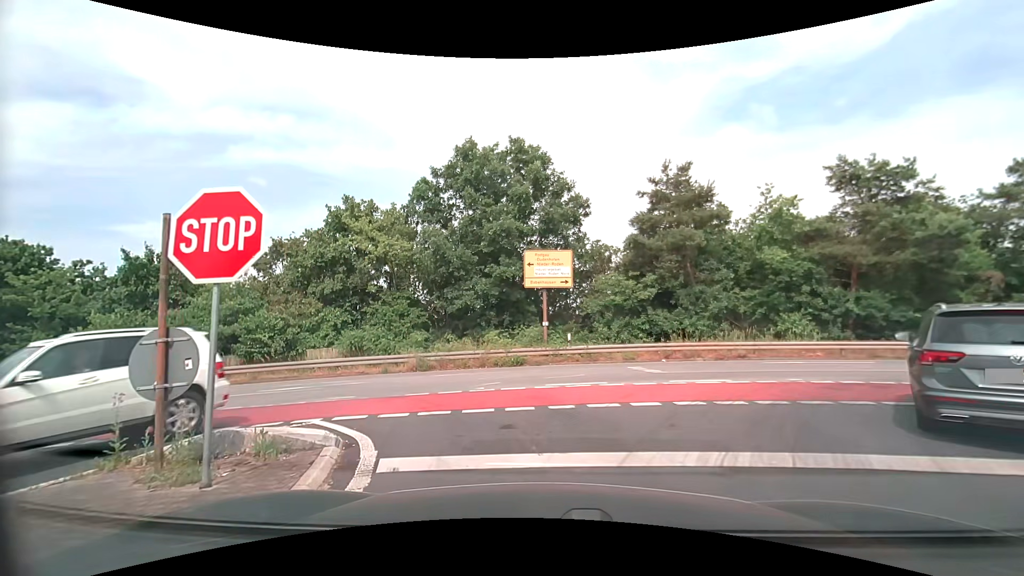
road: trunk_link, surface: asphalt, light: Day
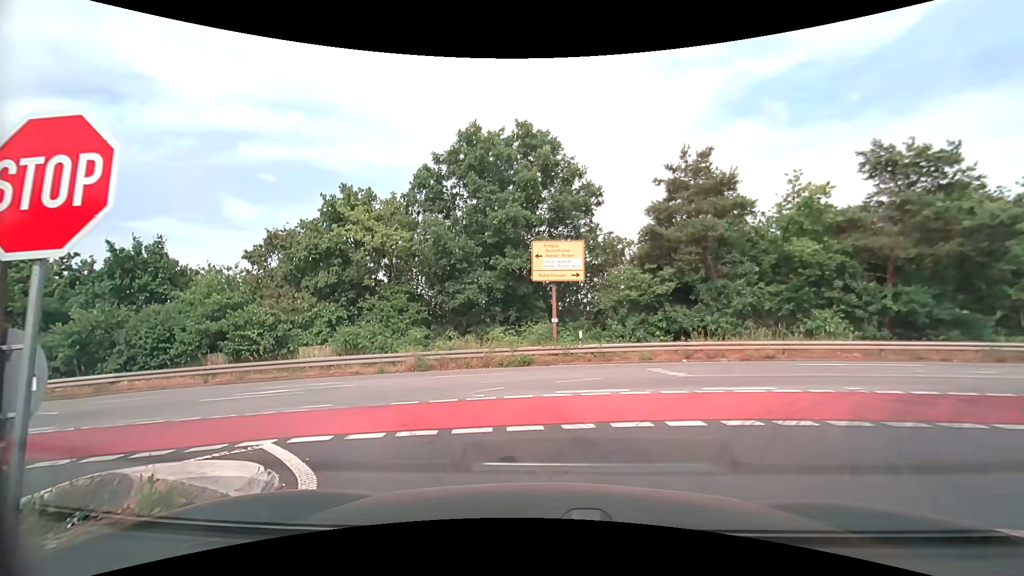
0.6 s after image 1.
(0.0, +1.7) m; -1°
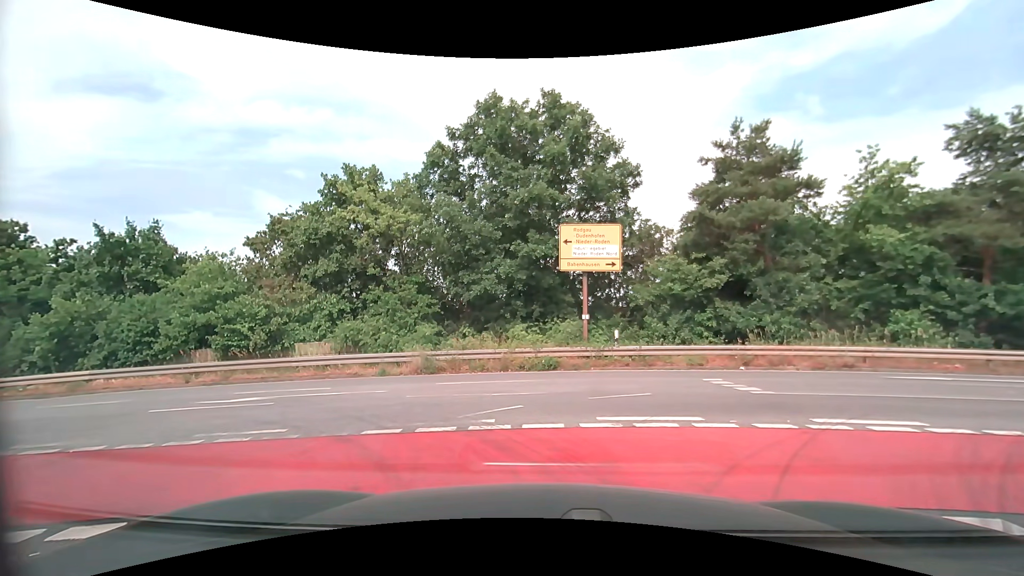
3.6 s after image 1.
(-0.1, +2.8) m; -2°
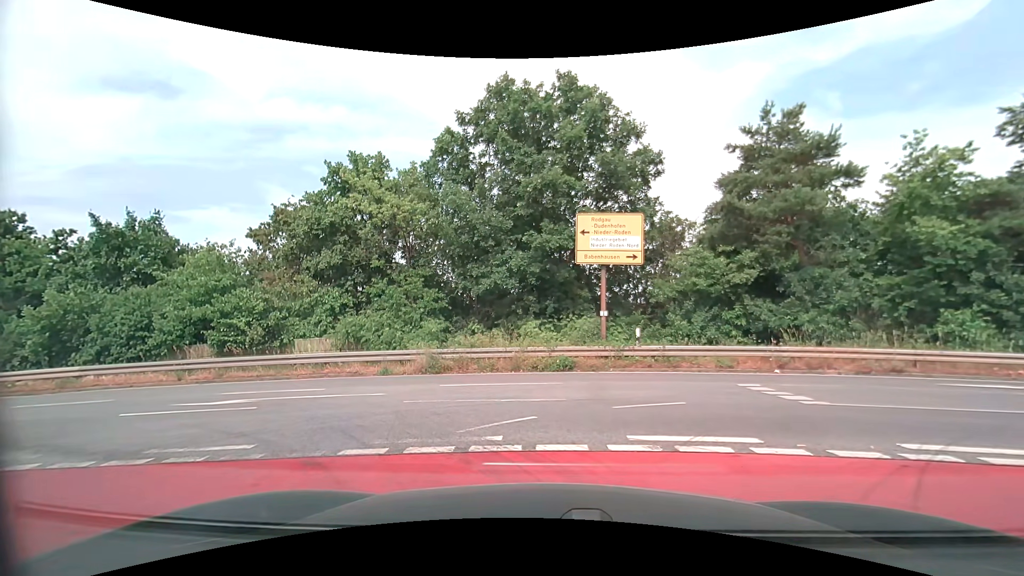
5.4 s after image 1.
(0.0, +1.3) m; 0°
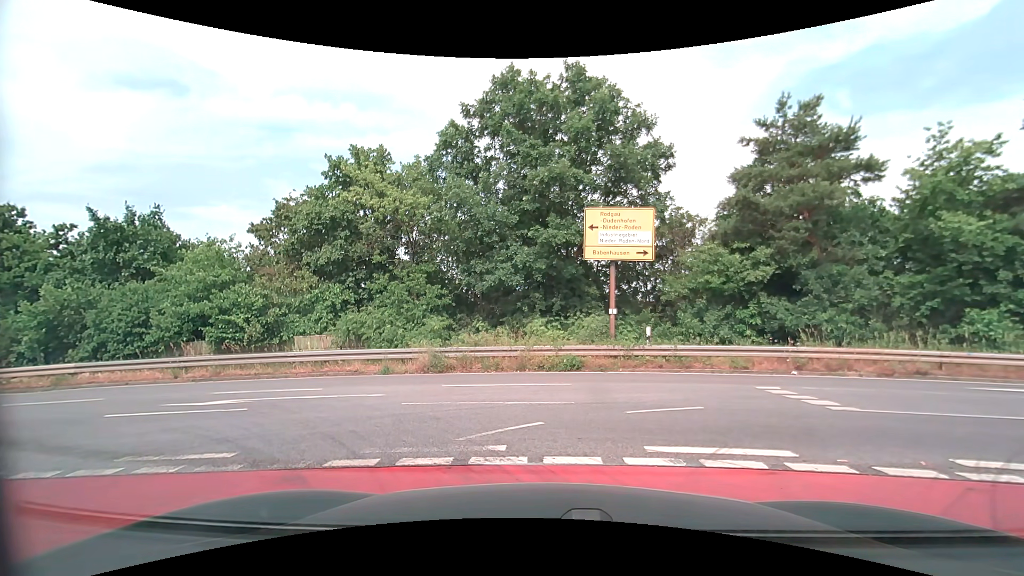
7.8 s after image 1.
(0.0, +0.6) m; 0°
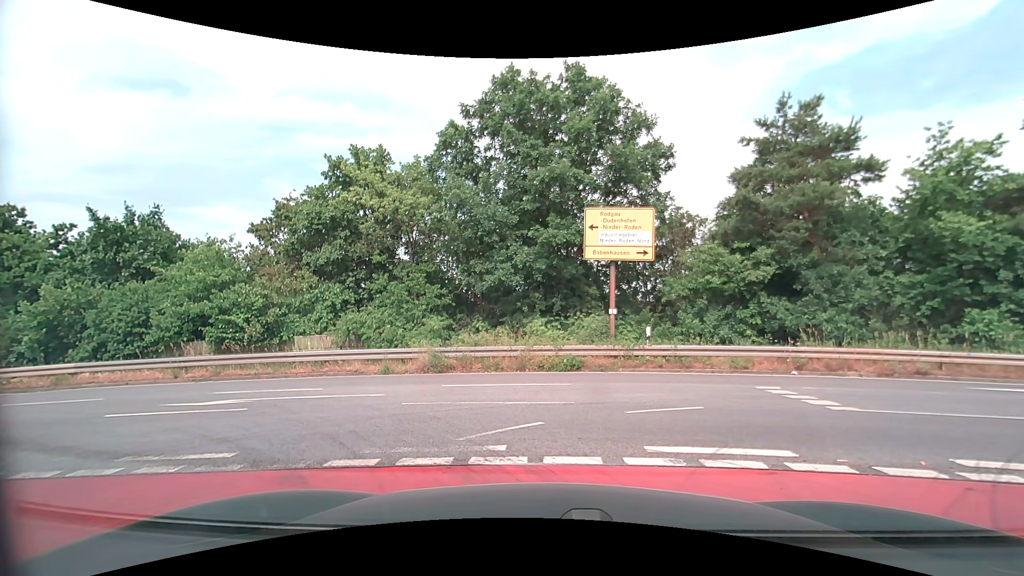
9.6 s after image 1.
(0.0, 0.0) m; 0°
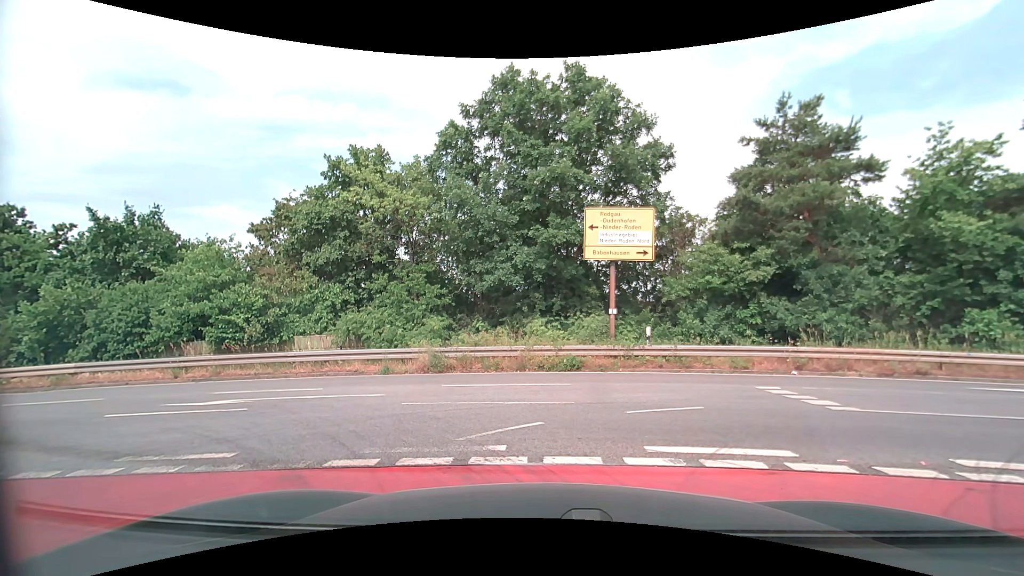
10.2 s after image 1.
(0.0, 0.0) m; 0°
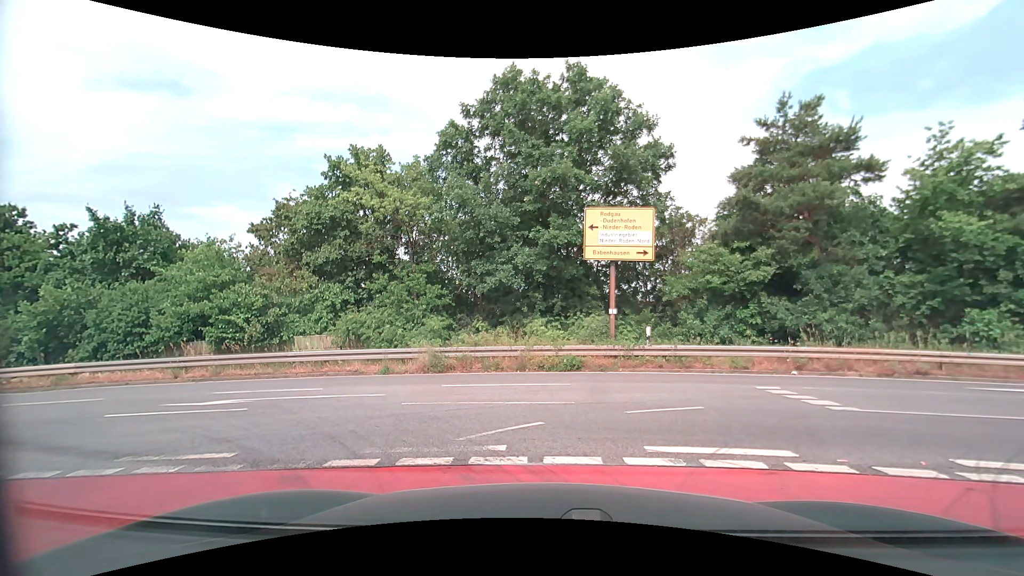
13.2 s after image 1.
(0.0, 0.0) m; 0°
(-3, +9) (-12, +14) (-22, +15) (-32, +15) (-42, +16) (-52, +16) (-62, +16) (-72, +16) (-81, +17) (-91, +18) m
